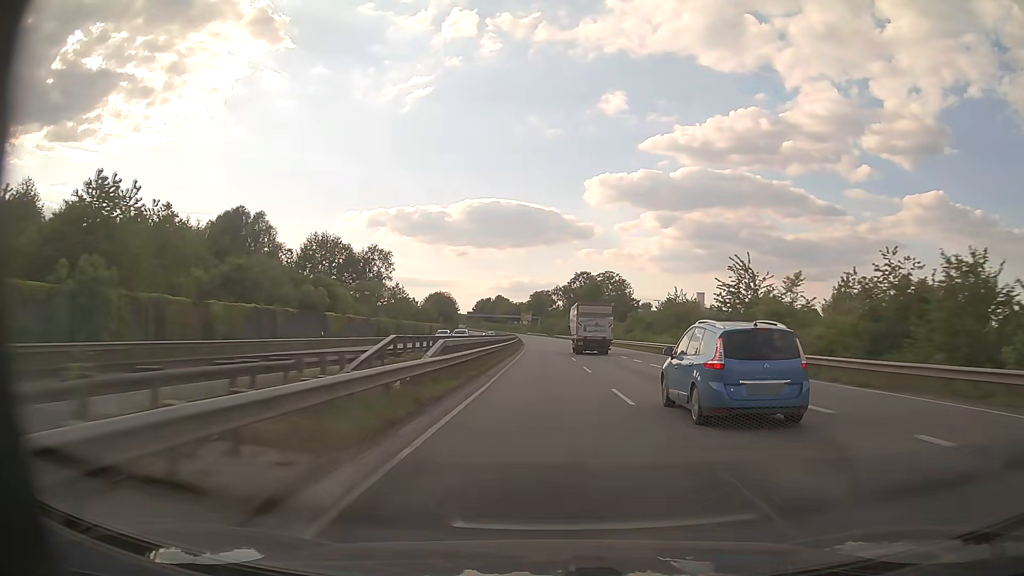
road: trunk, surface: asphalt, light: Day
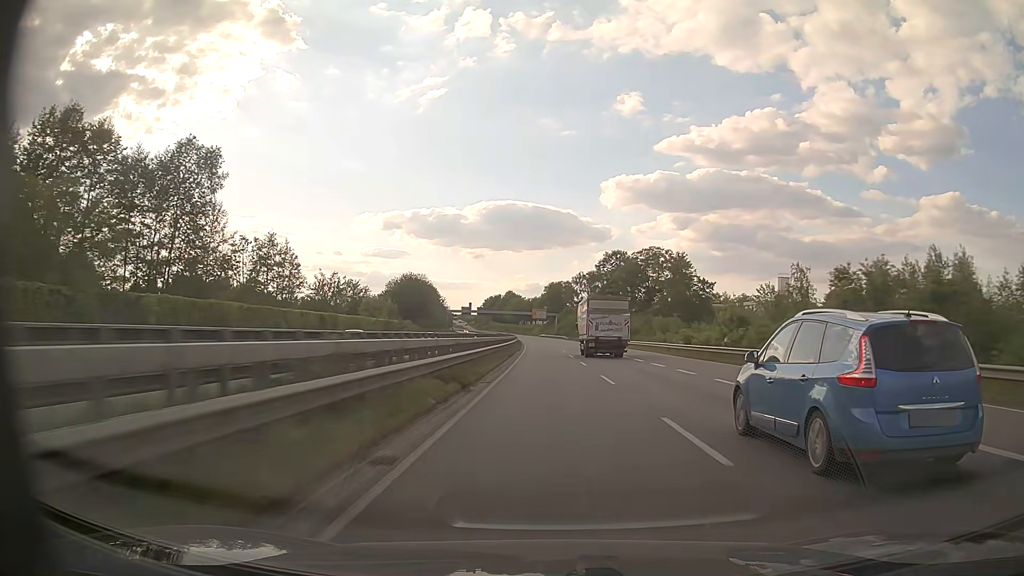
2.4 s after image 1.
(-0.7, +67.0) m; -1°
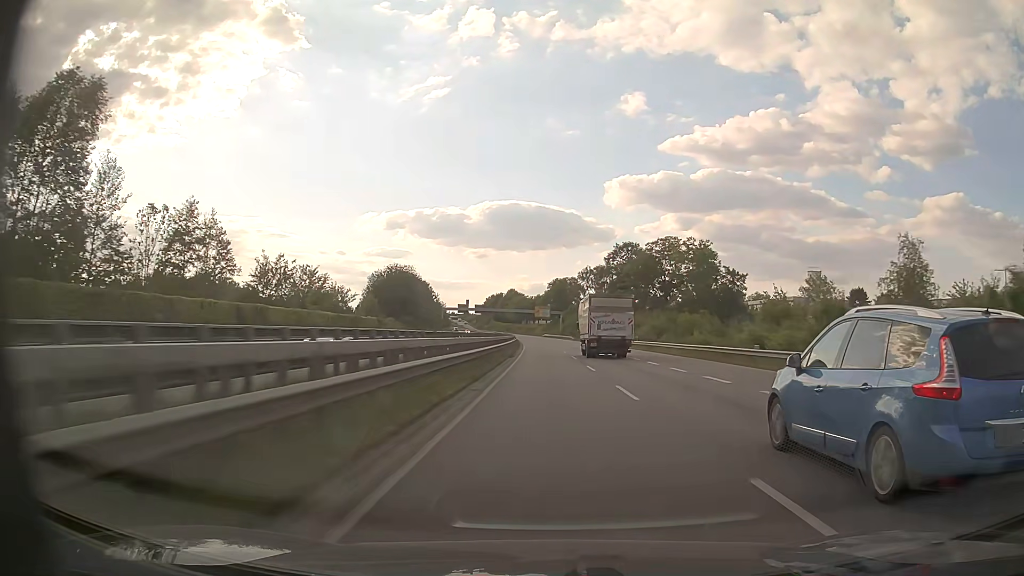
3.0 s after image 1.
(0.0, +16.9) m; 0°
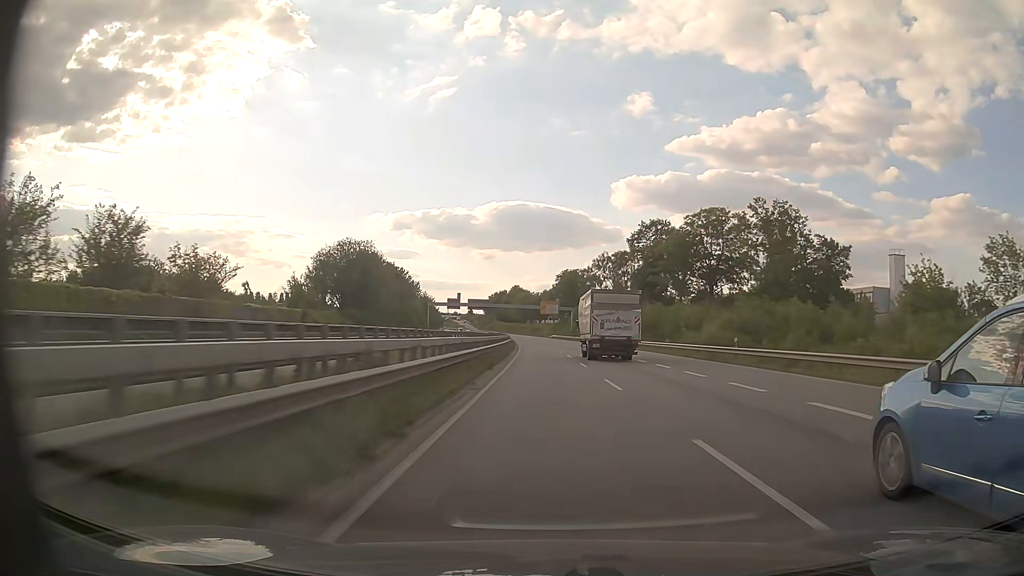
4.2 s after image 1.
(-0.1, +33.9) m; -1°
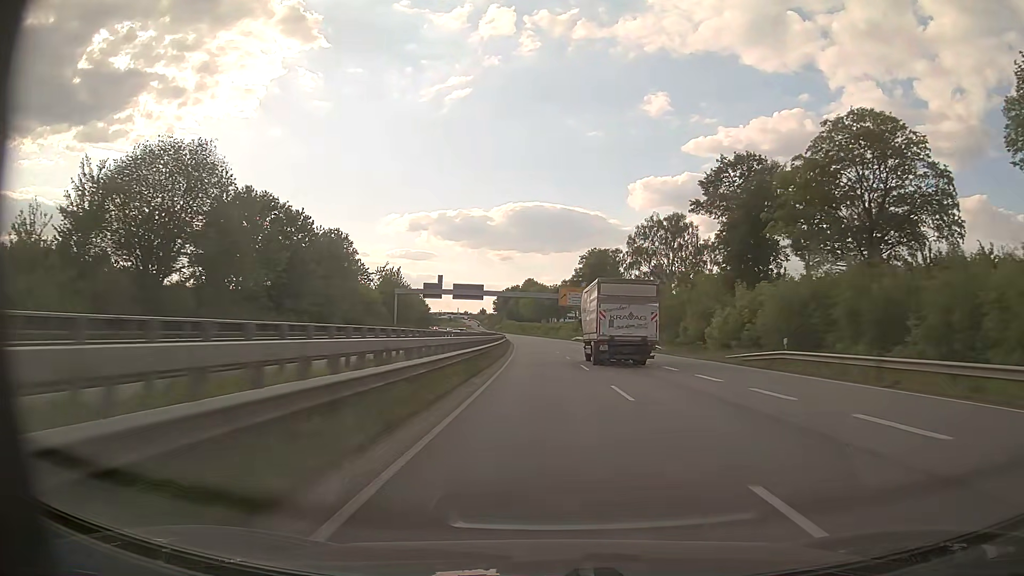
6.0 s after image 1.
(-0.6, +51.1) m; -1°
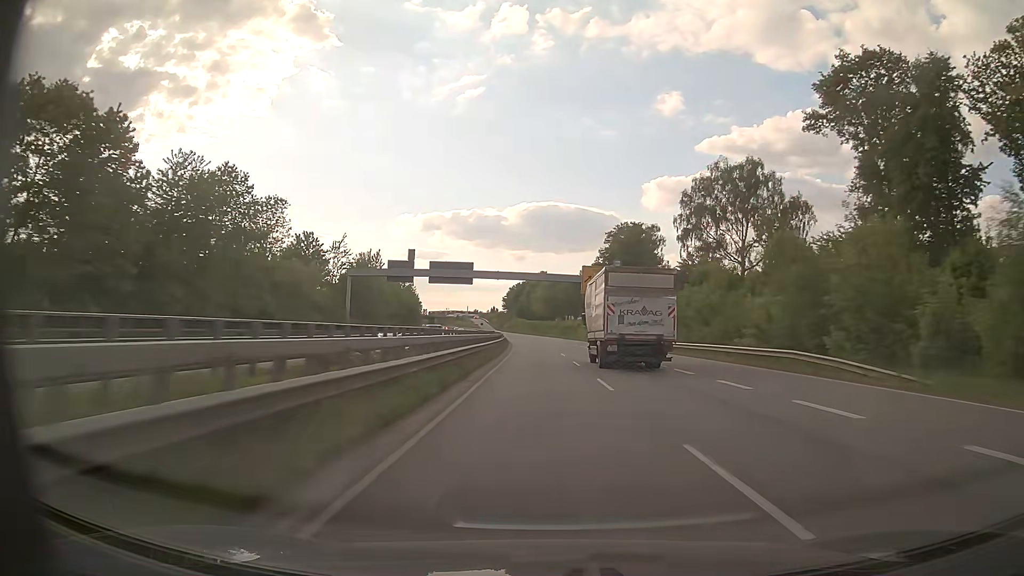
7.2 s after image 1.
(-0.4, +33.9) m; -1°
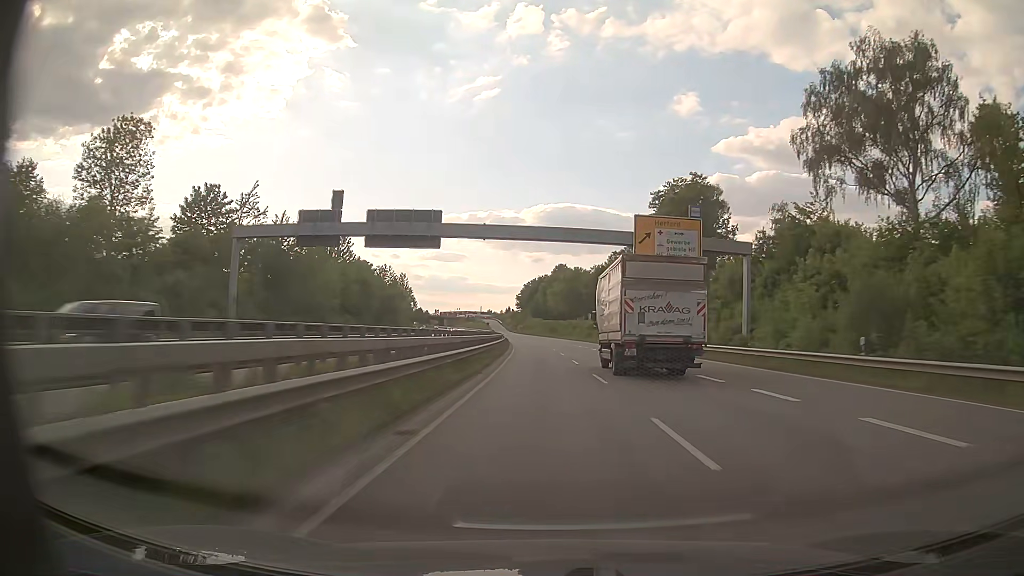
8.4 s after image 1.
(-0.4, +33.8) m; -1°
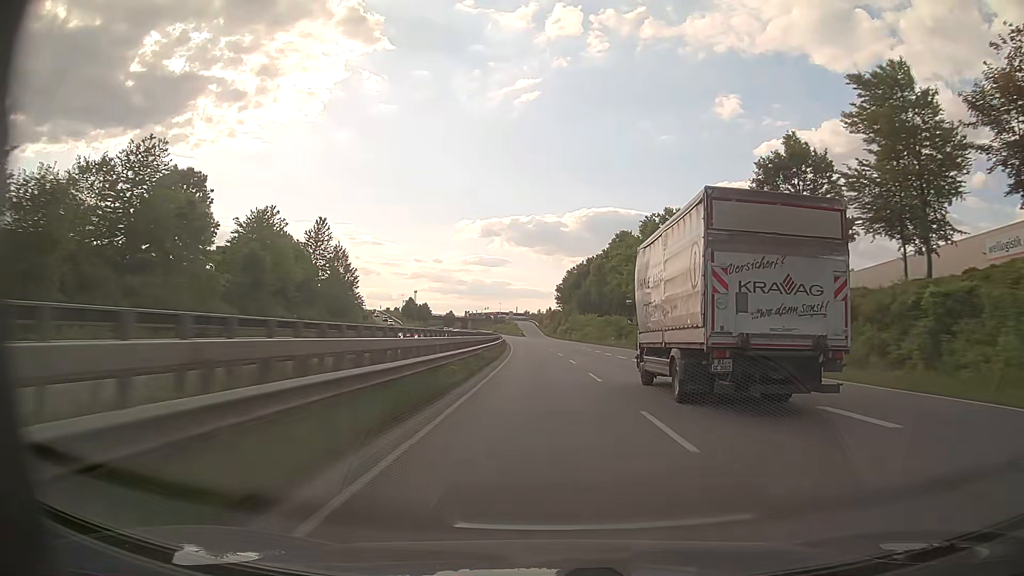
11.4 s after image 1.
(-2.6, +83.2) m; -4°
(0, +10) (0, +20) (0, +30) (-1, +40) (-1, +50) (-2, +60) (-2, +70) (-3, +80) (-3, +90) (-4, +100) m
